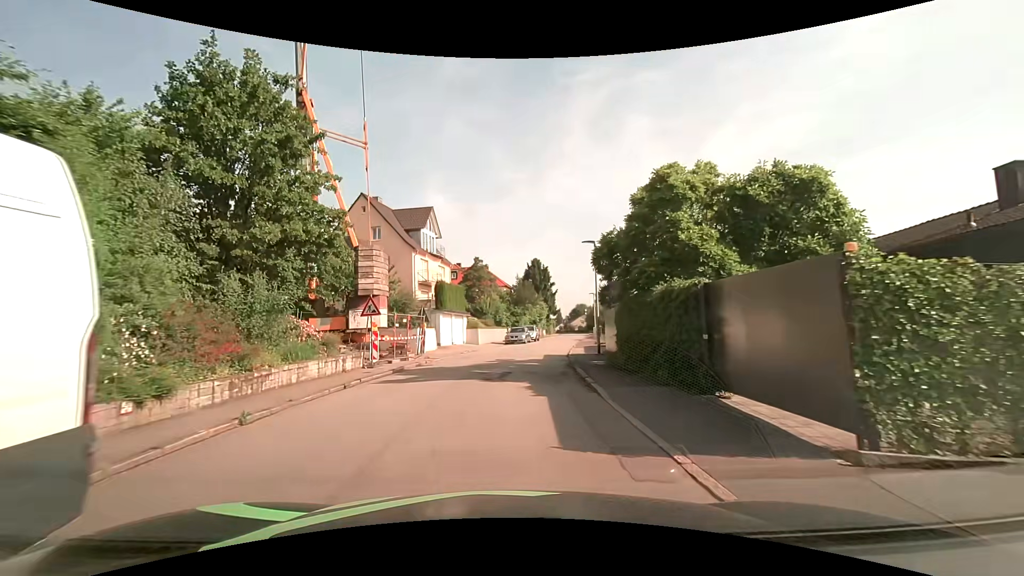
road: residential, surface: asphalt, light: Day
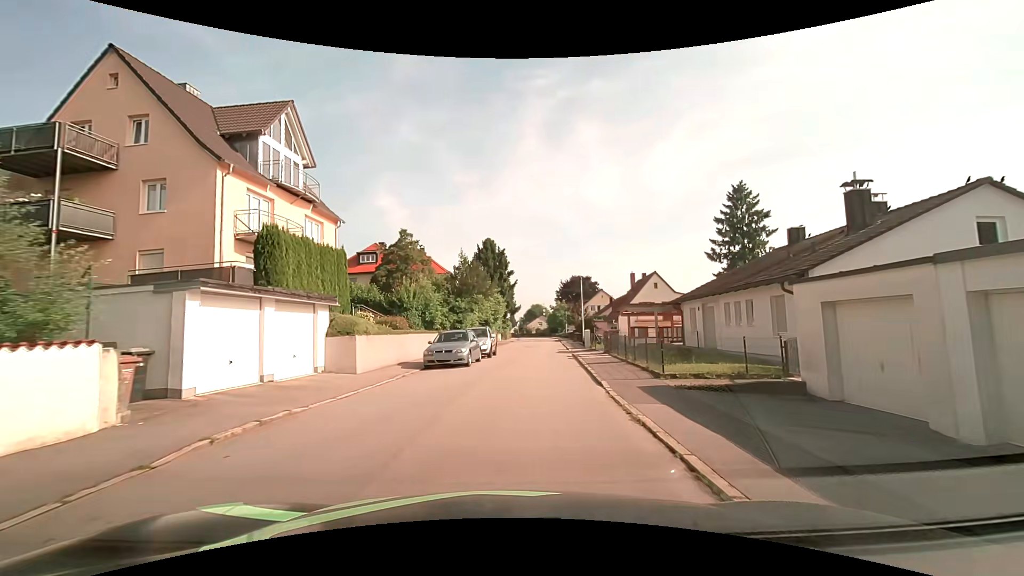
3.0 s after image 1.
(+0.9, +22.4) m; +7°
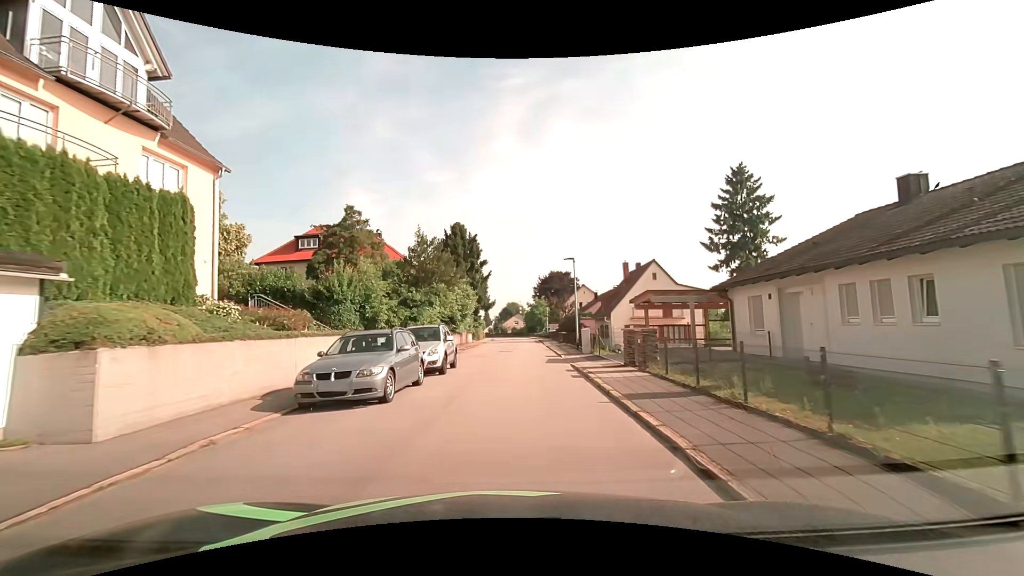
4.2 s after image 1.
(0.0, +9.4) m; +1°
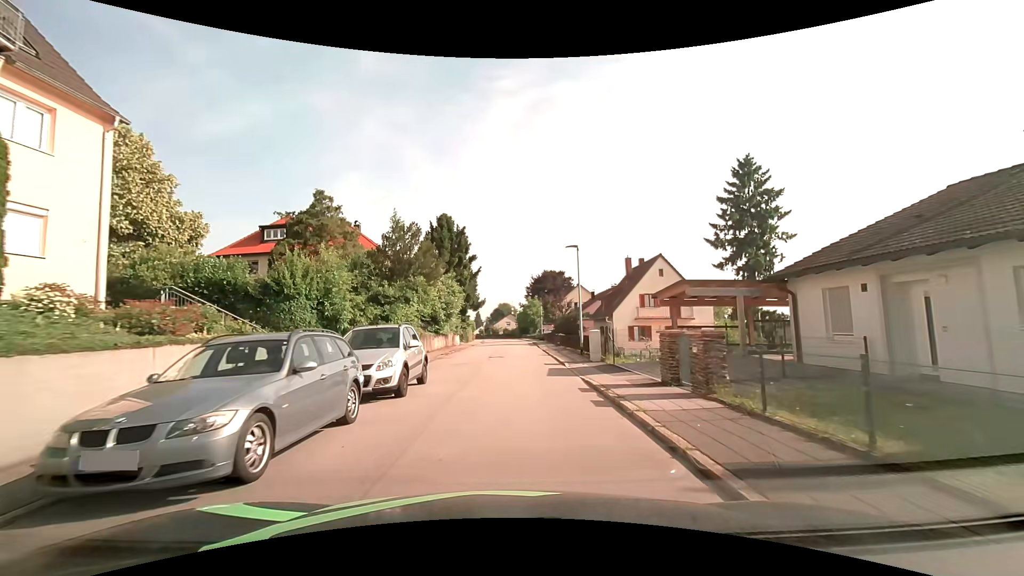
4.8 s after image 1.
(0.0, +4.8) m; +1°
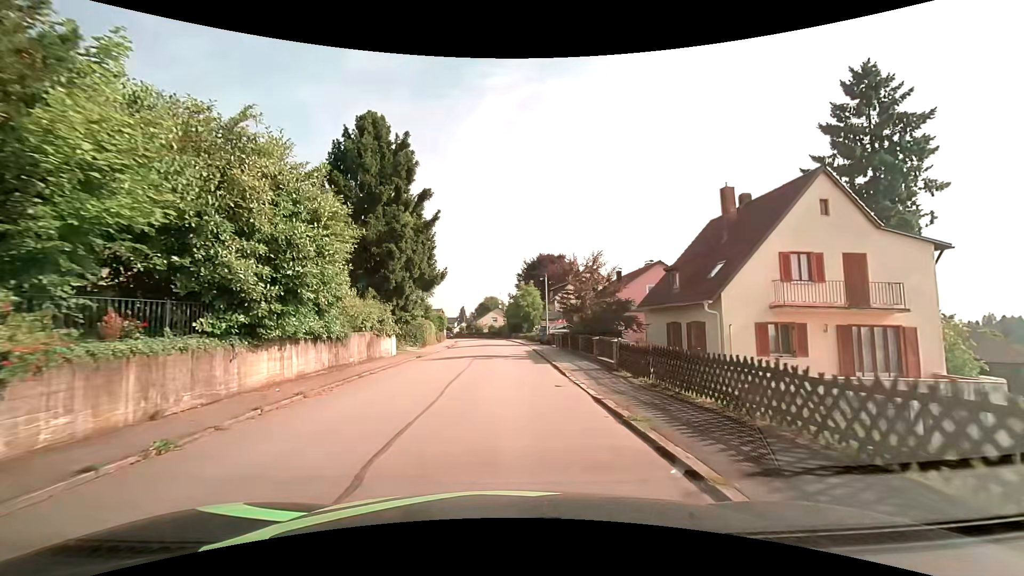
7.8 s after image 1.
(+0.5, +24.0) m; +2°
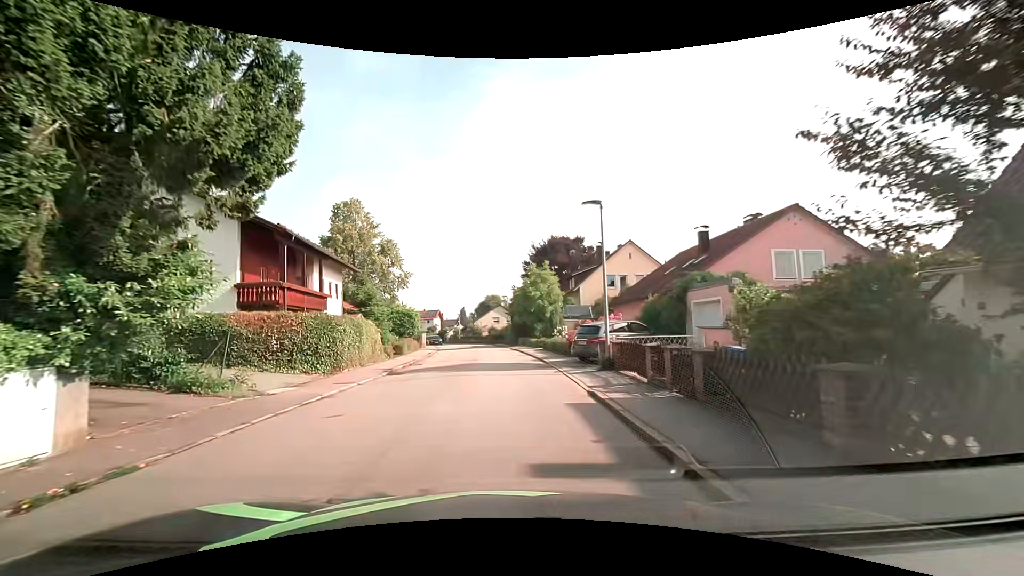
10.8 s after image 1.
(-0.1, +20.3) m; -1°
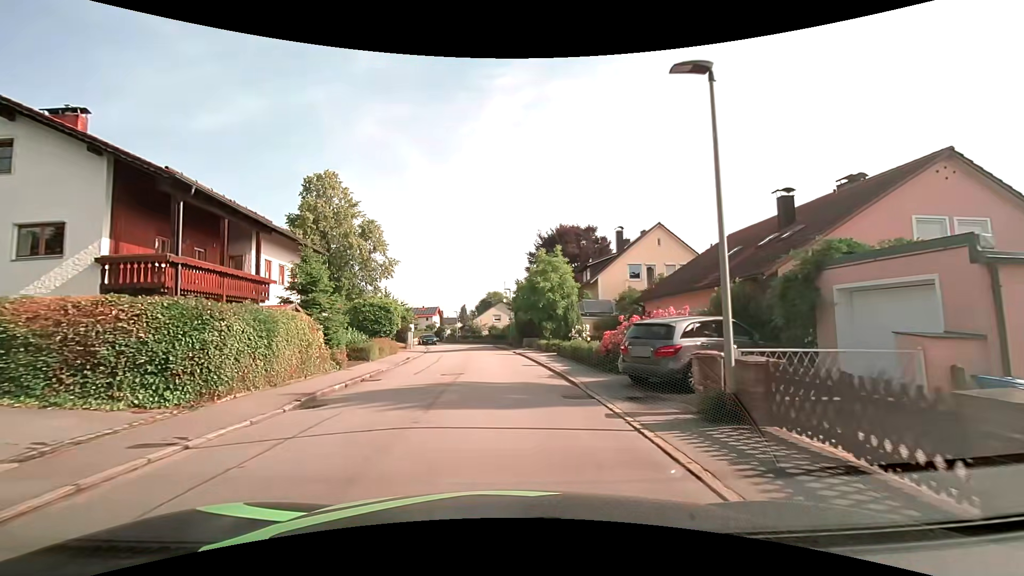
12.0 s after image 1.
(0.0, +8.0) m; -1°
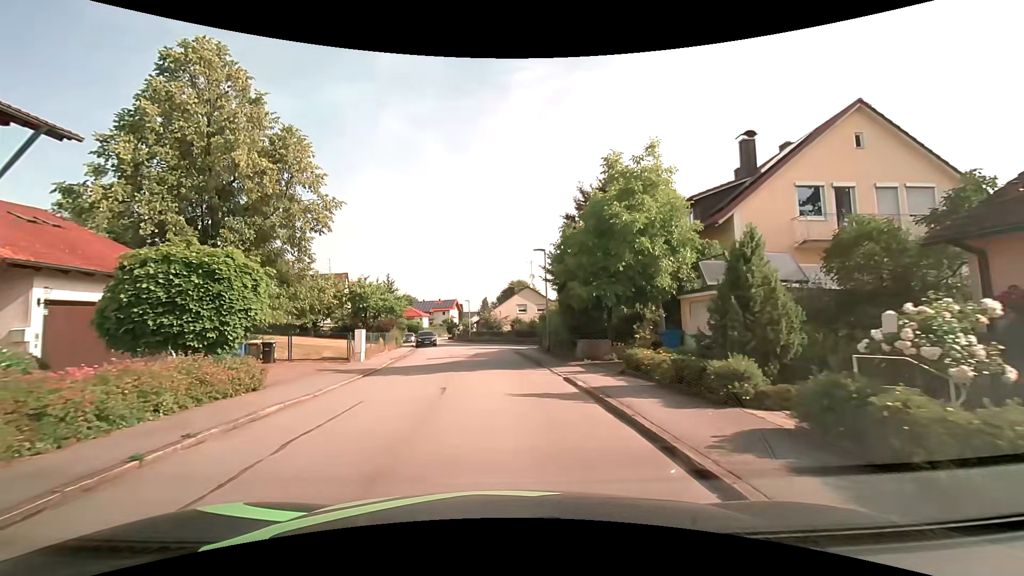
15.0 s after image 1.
(-0.2, +19.9) m; -2°
(0, +10) (-1, +20) (-2, +30) (-3, +40) (-4, +50) (-7, +59) (-9, +69) (-12, +79) (-14, +89) (-15, +99) m
